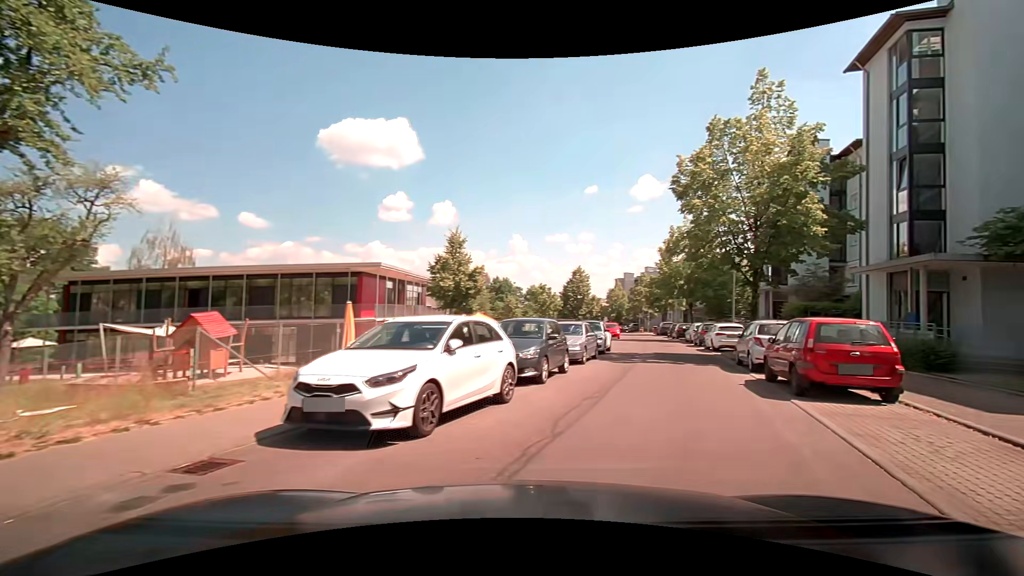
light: Day
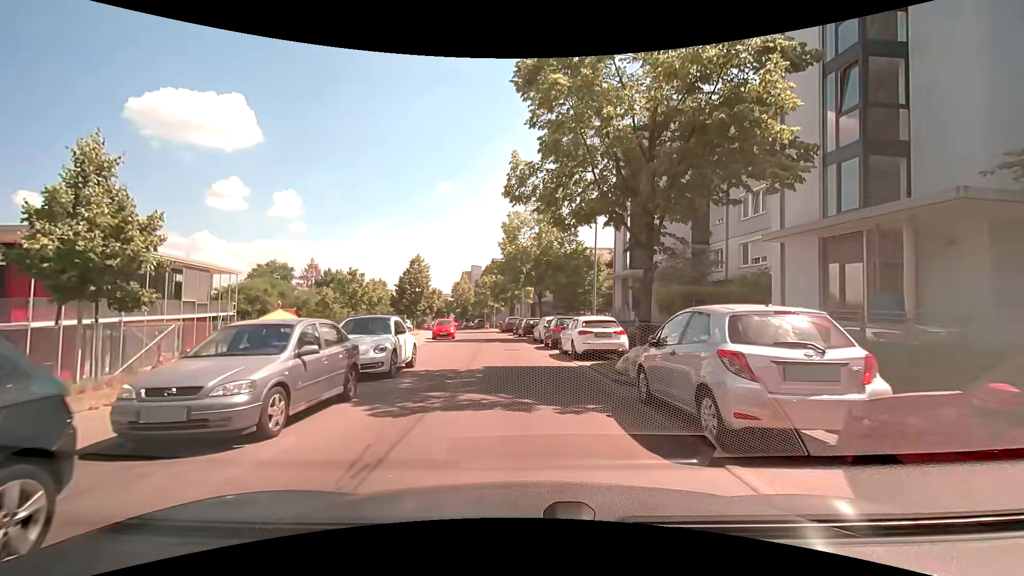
(+2.7, +10.4) m; +17°
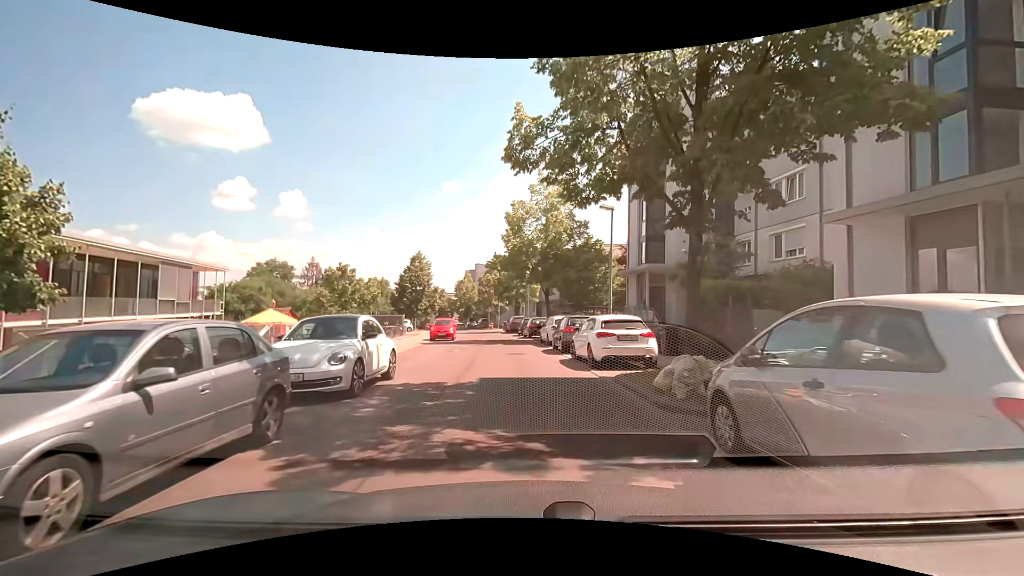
(0.0, +3.0) m; -2°
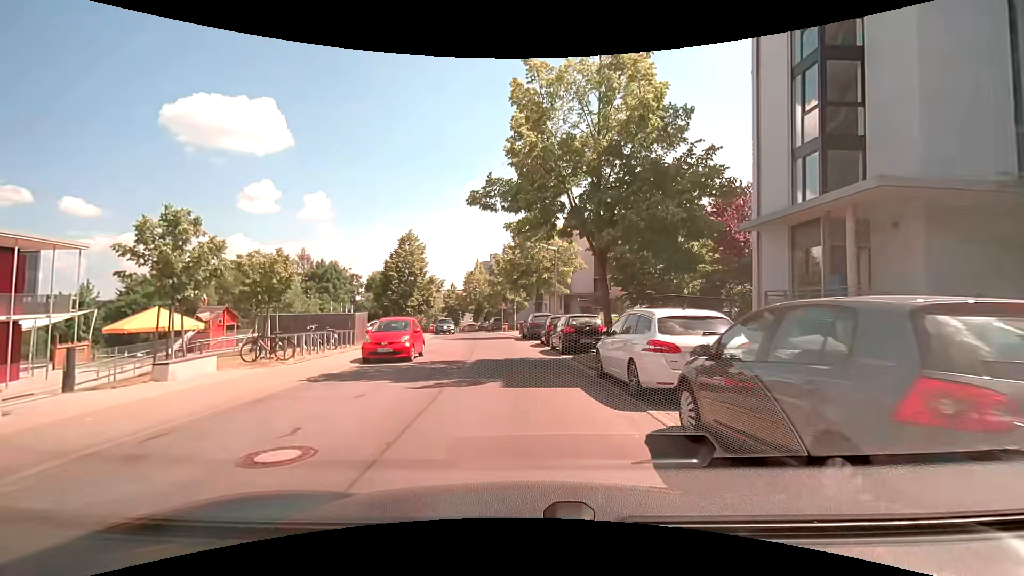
(+0.2, +16.8) m; -1°
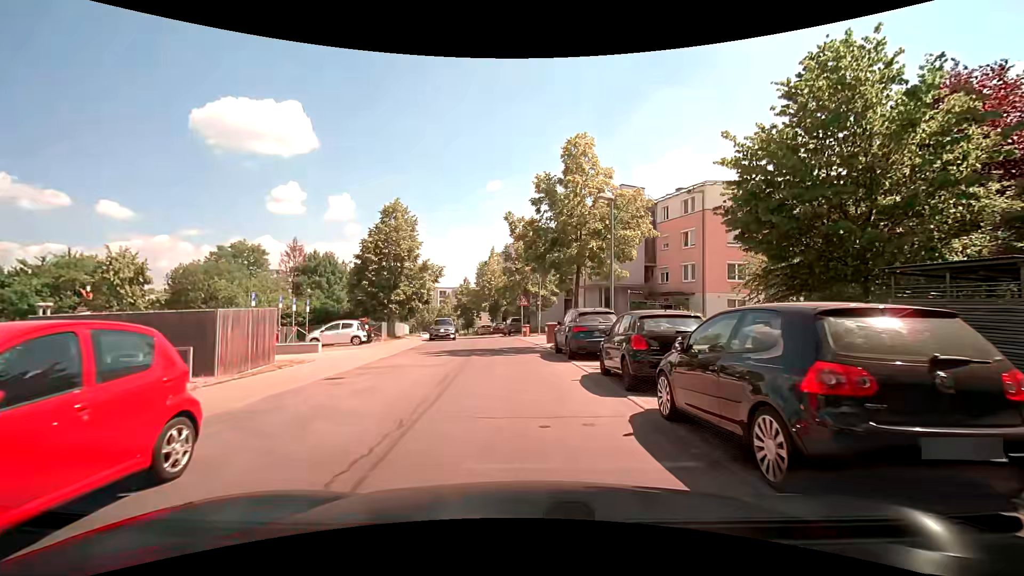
(-0.4, +14.3) m; -2°
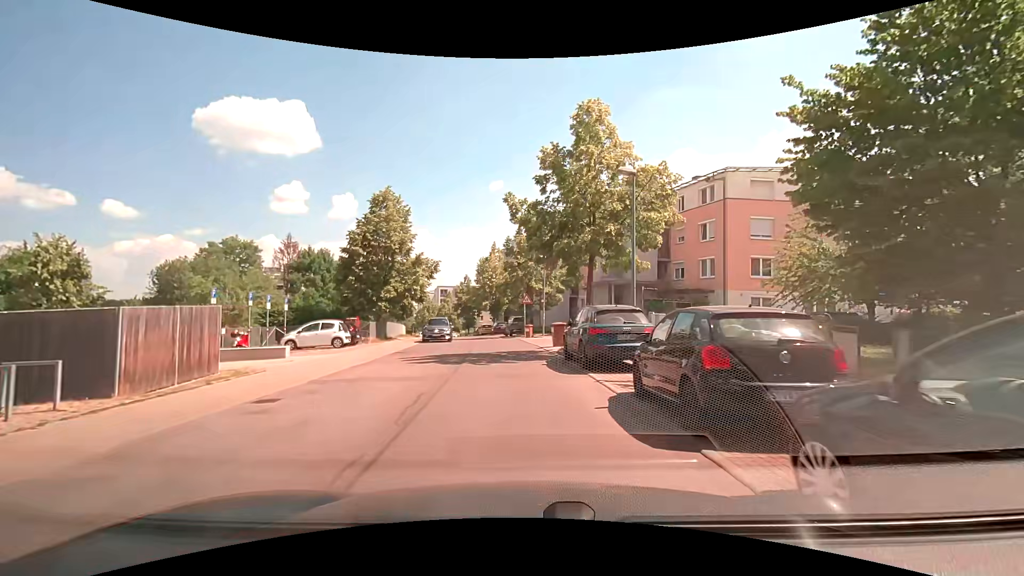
(0.0, +3.4) m; 0°
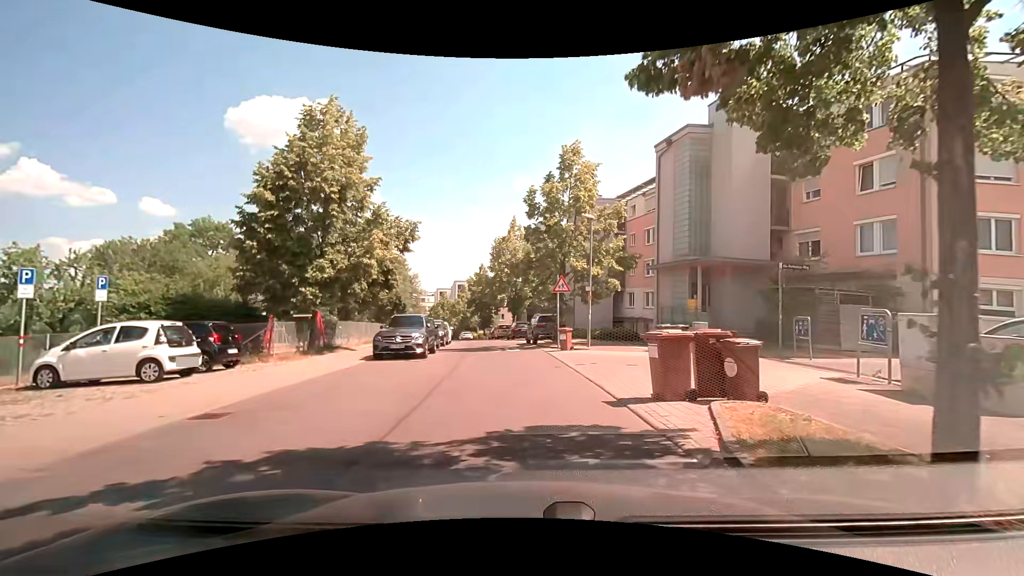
(-0.4, +14.5) m; -3°
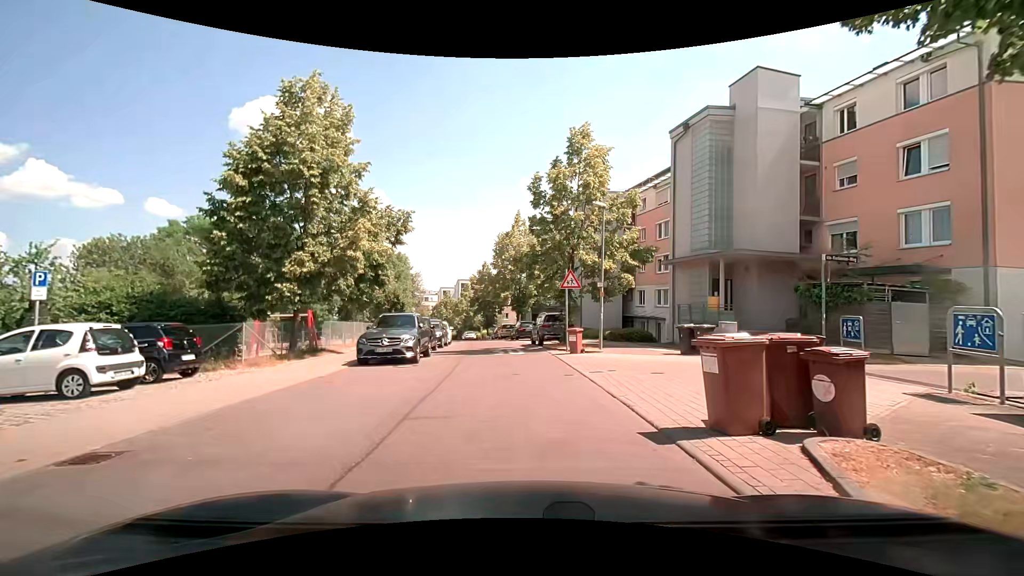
(0.0, +2.1) m; -1°
(0, +10) (-1, +20) (-2, +30) (-3, +40) (-4, +50) (-6, +60) (-8, +69) (-10, +79) (-13, +89) (-16, +98) m
